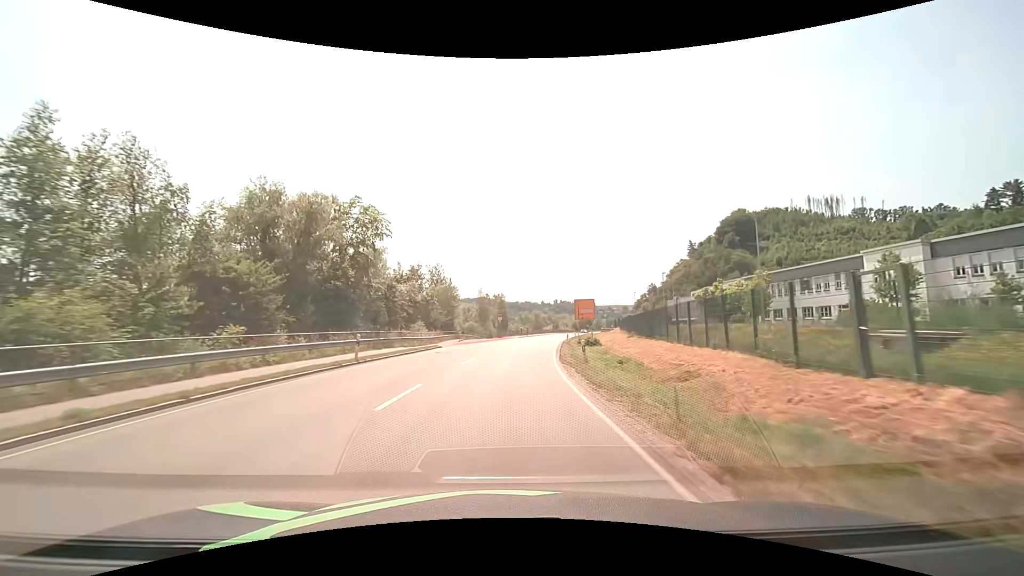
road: primary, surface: asphalt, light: Day
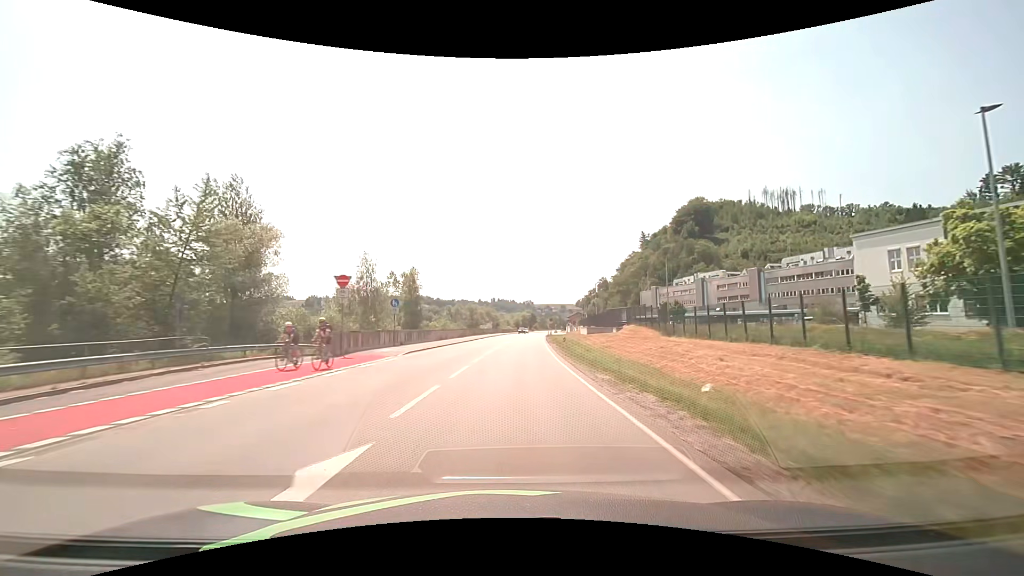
(+3.6, +53.3) m; +7°
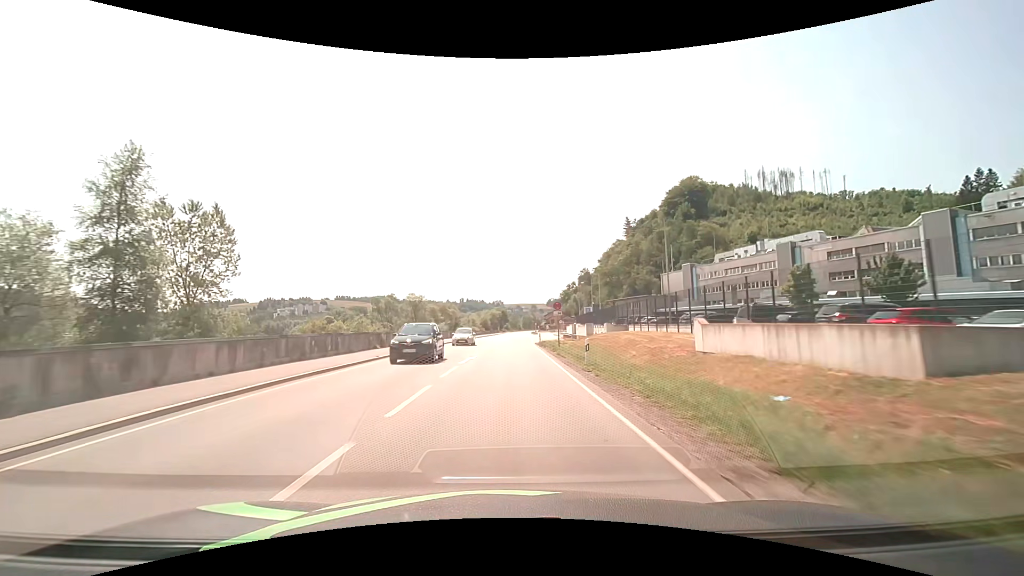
(+2.2, +53.8) m; +4°
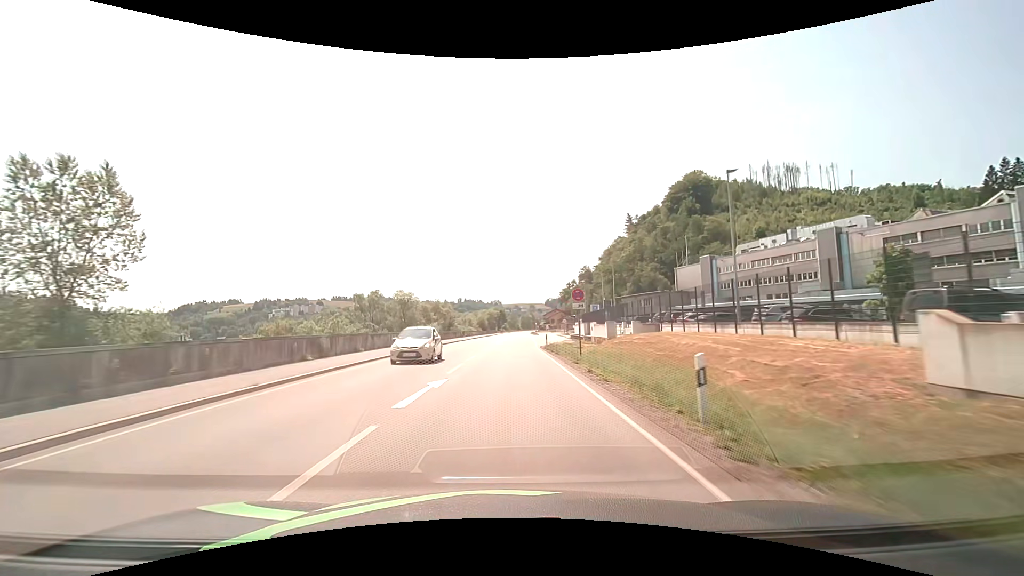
(0.0, +10.8) m; 0°
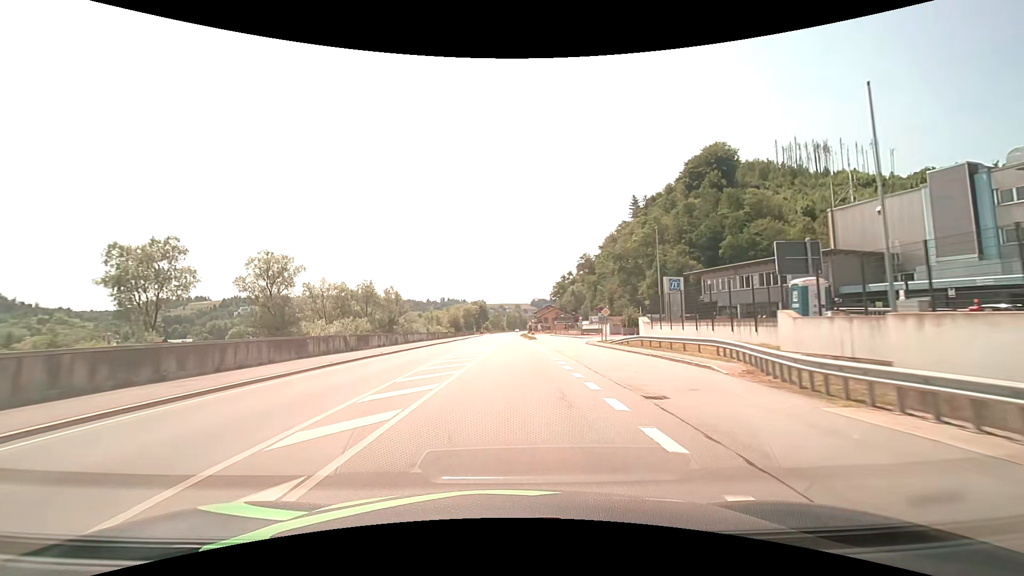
(+0.9, +54.0) m; +2°
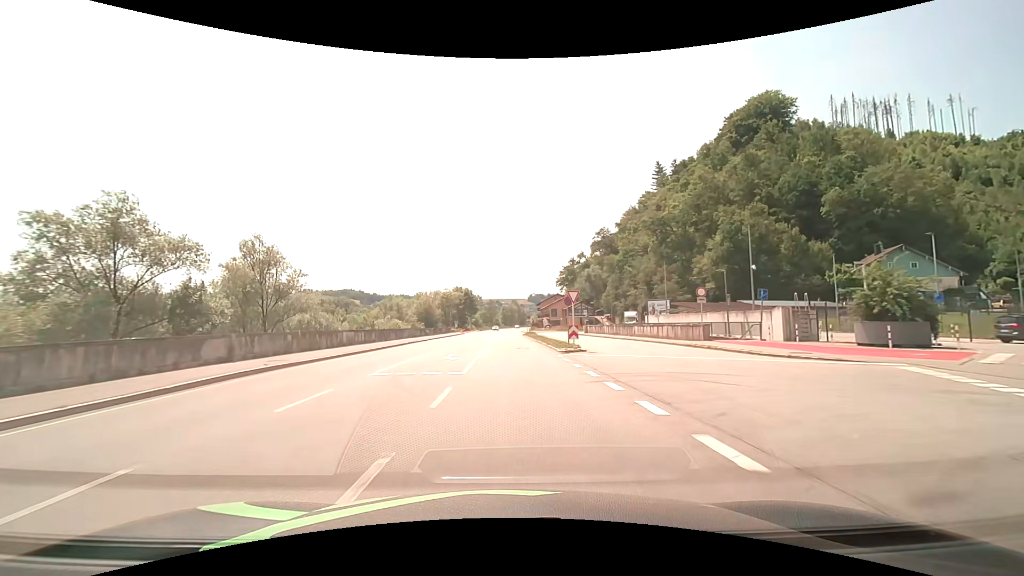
(+0.4, +54.0) m; 0°
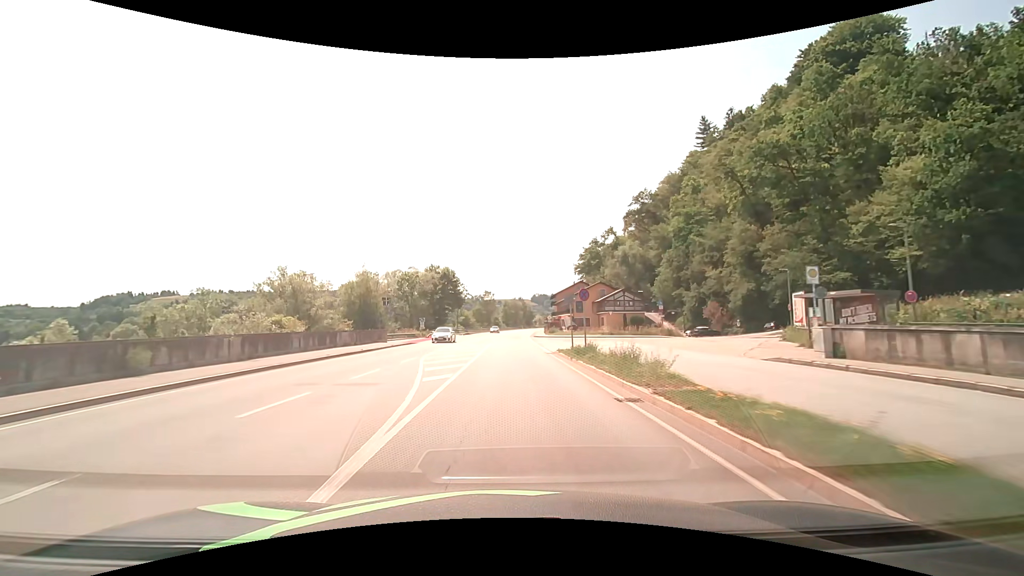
(-0.1, +54.0) m; 0°
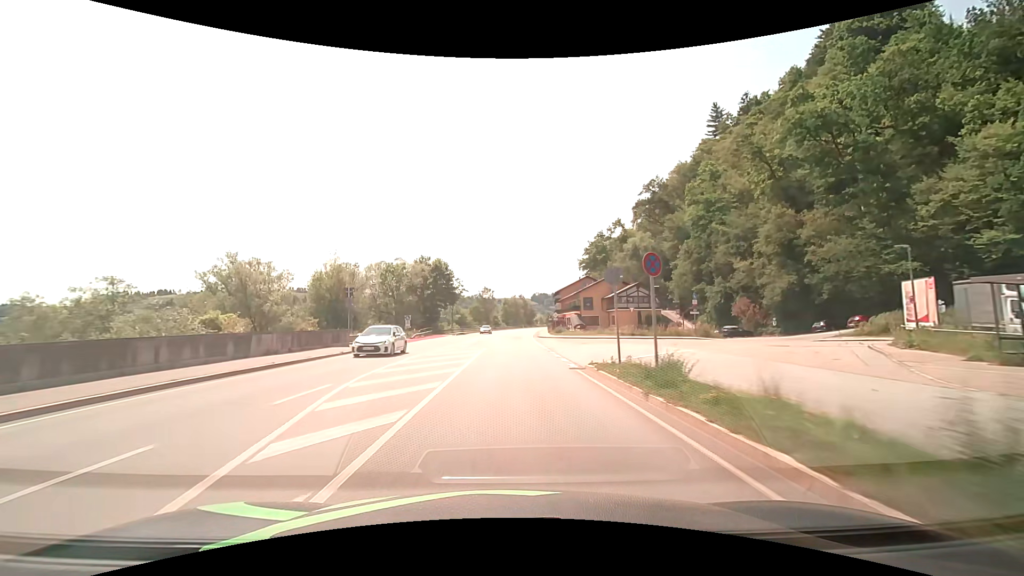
(0.0, +10.8) m; 0°
(0, +10) (0, +20) (0, +30) (0, +40) (0, +50) (+1, +60) (+1, +70) (+2, +80) (+2, +90) (+3, +100) m
